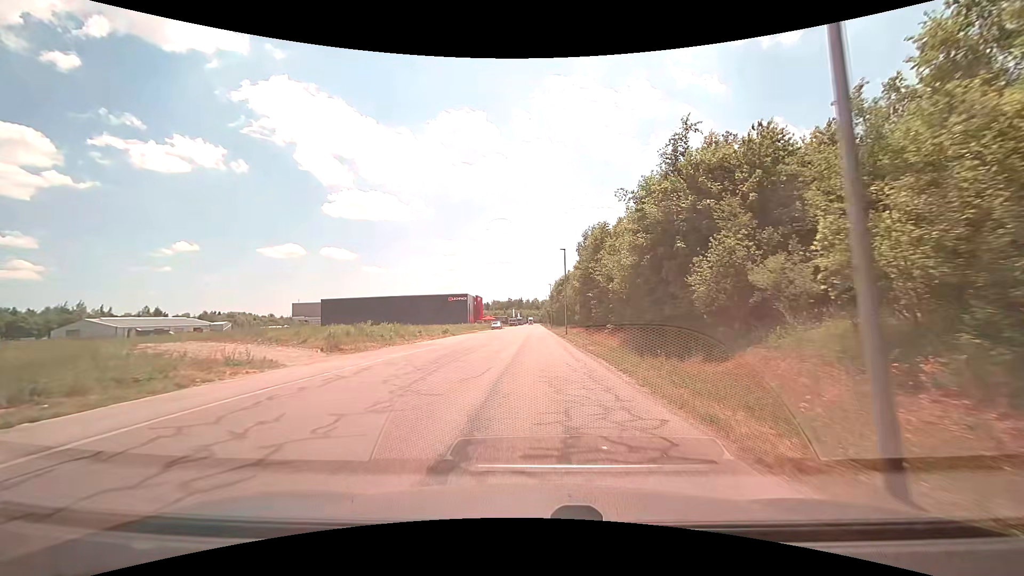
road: unclassified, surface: asphalt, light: Day
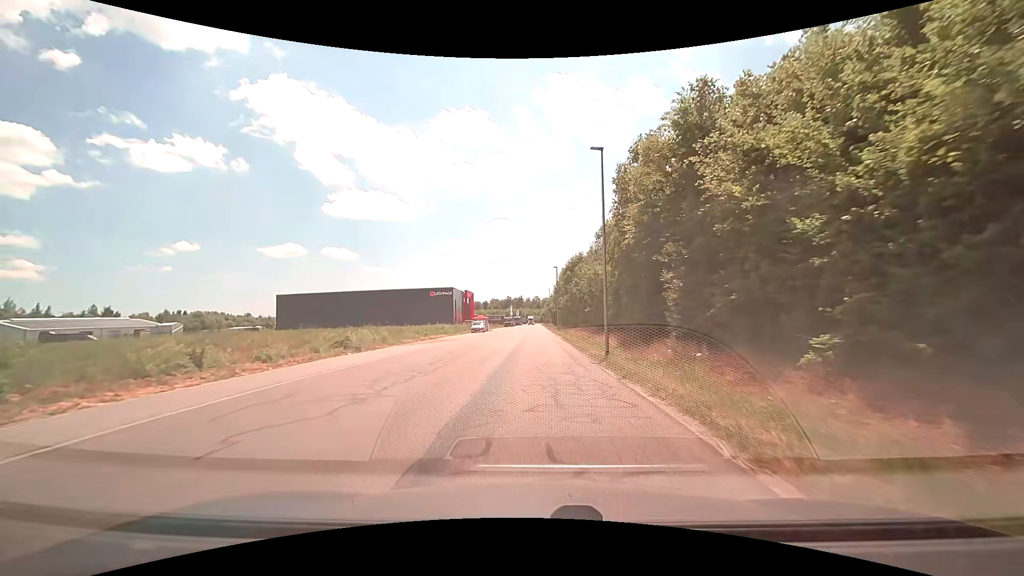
(+0.3, +29.2) m; 0°
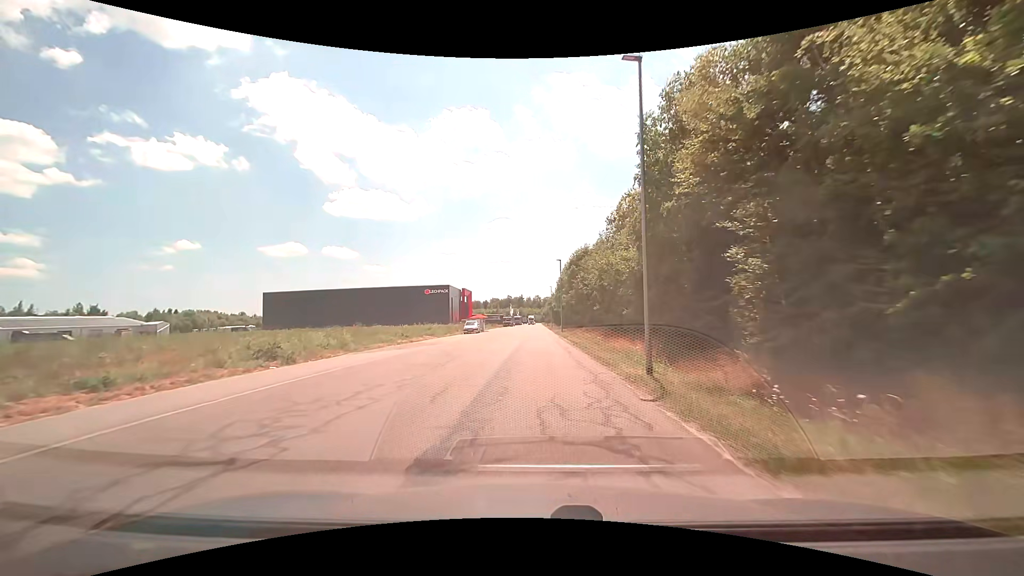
(0.0, +7.3) m; 0°
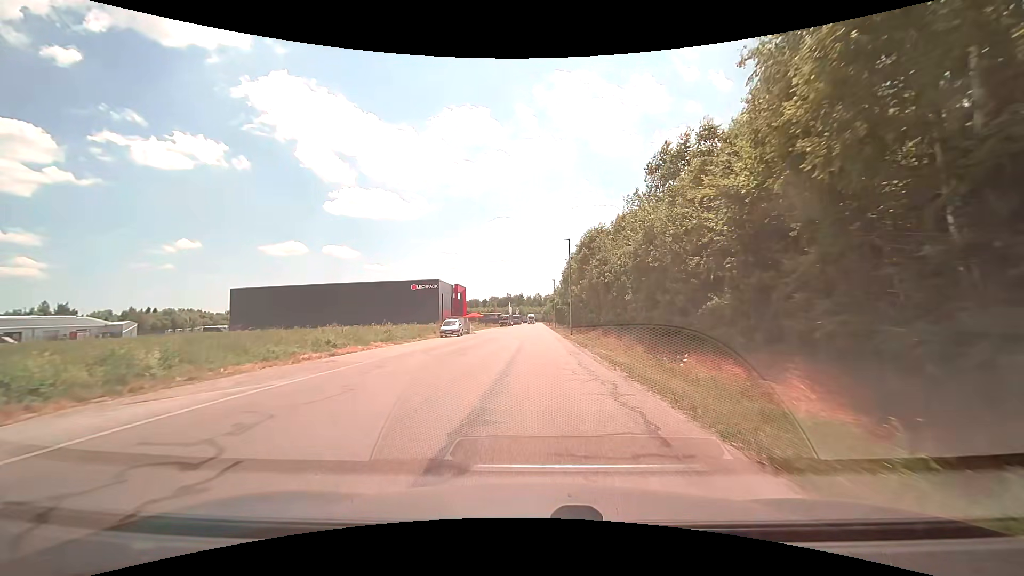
(0.0, +14.4) m; 0°
(0, +10) (0, +20) (0, +30) (0, +40) (0, +50) (0, +60) (0, +70) (0, +80) (0, +90) (+1, +100) m
